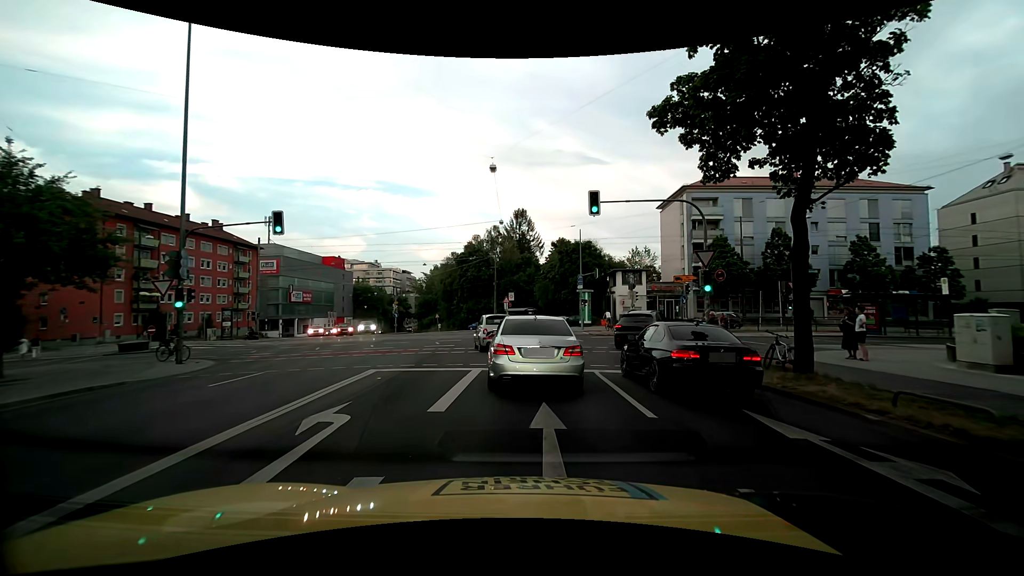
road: primary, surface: asphalt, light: Day
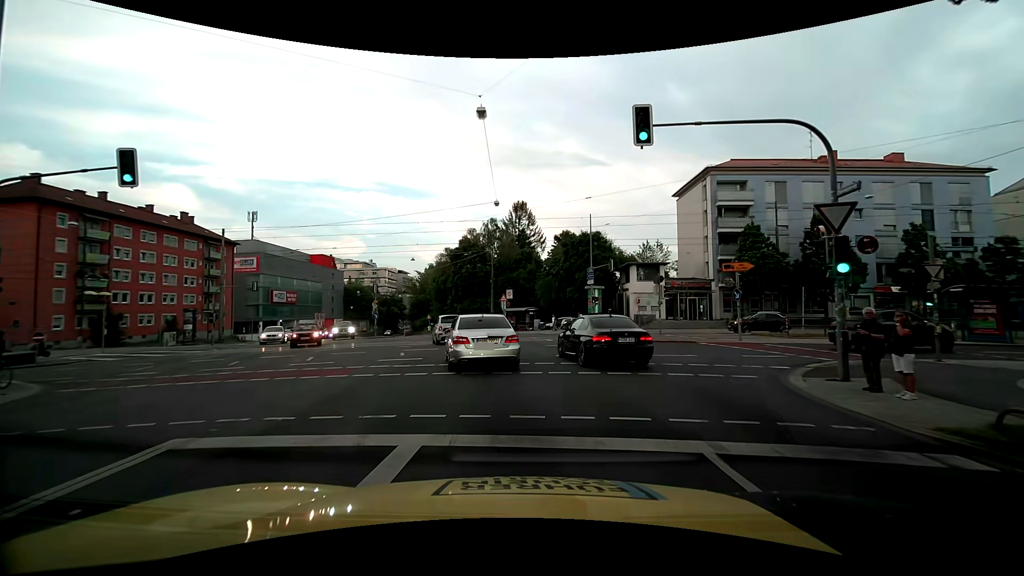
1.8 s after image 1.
(+0.1, +8.3) m; +1°
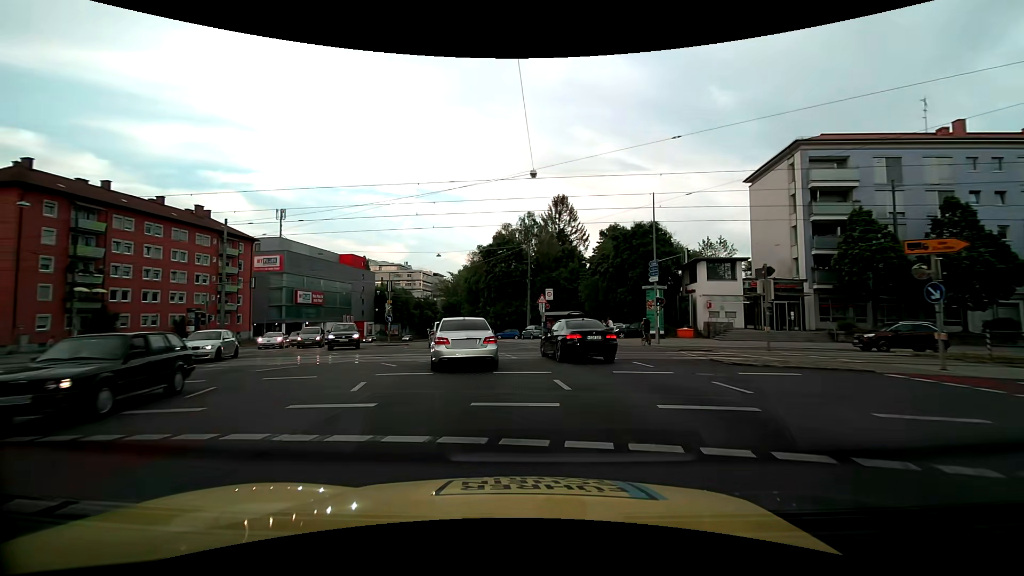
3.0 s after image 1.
(-0.3, +9.1) m; -5°
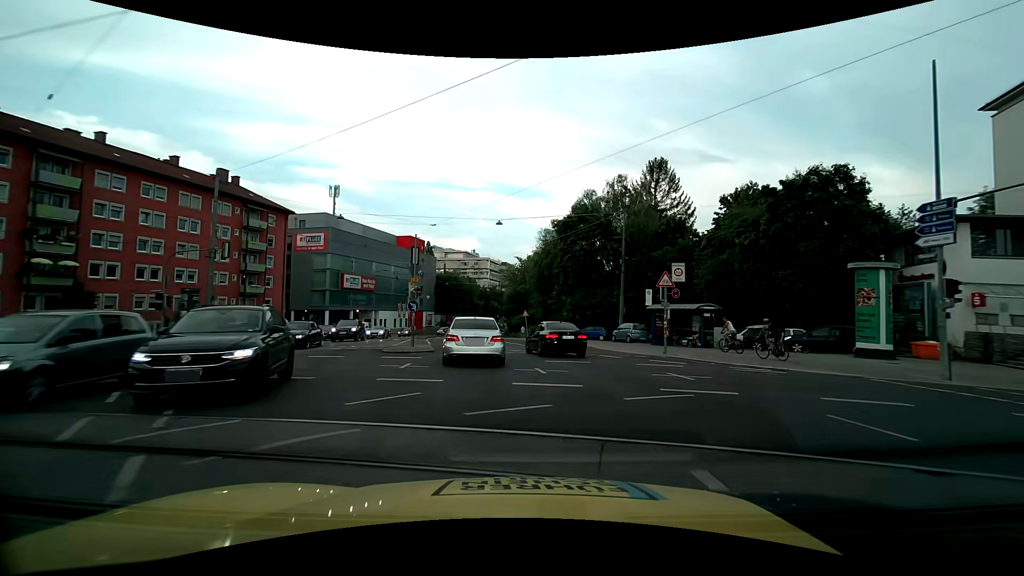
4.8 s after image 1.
(-1.4, +16.5) m; -8°
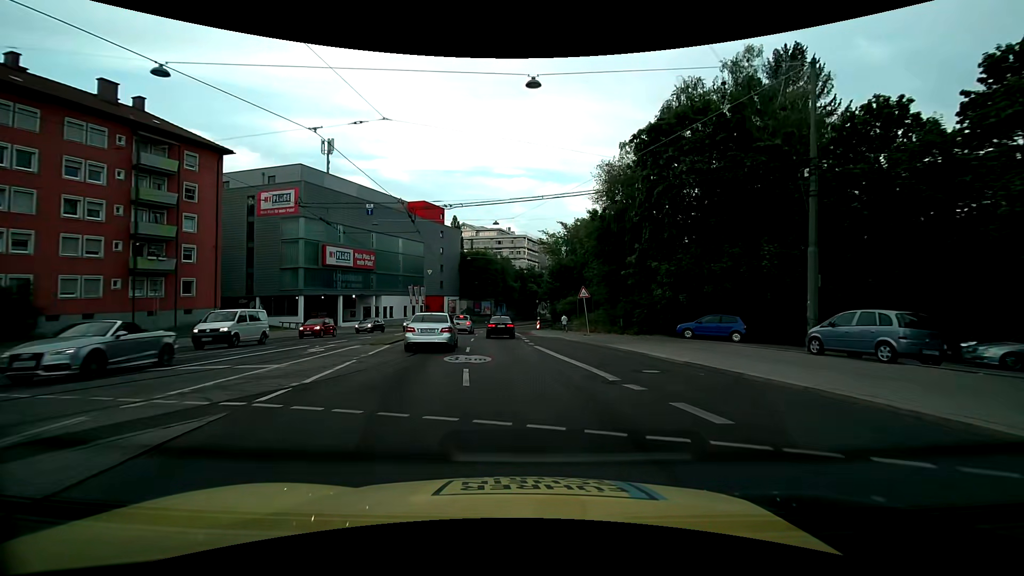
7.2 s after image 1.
(-0.9, +24.0) m; -4°
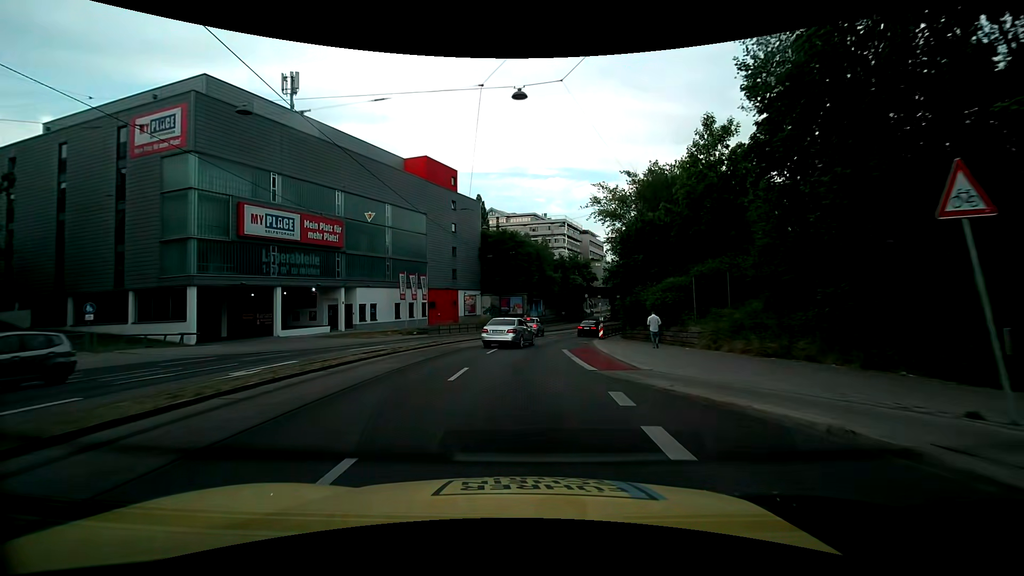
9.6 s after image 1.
(-1.0, +26.0) m; -5°
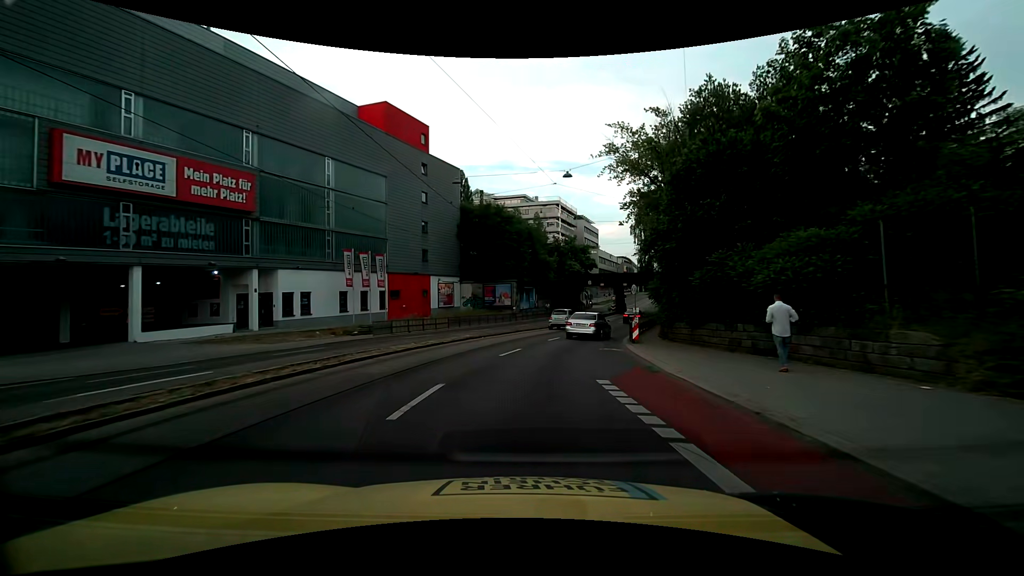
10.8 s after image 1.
(+0.1, +13.7) m; +2°
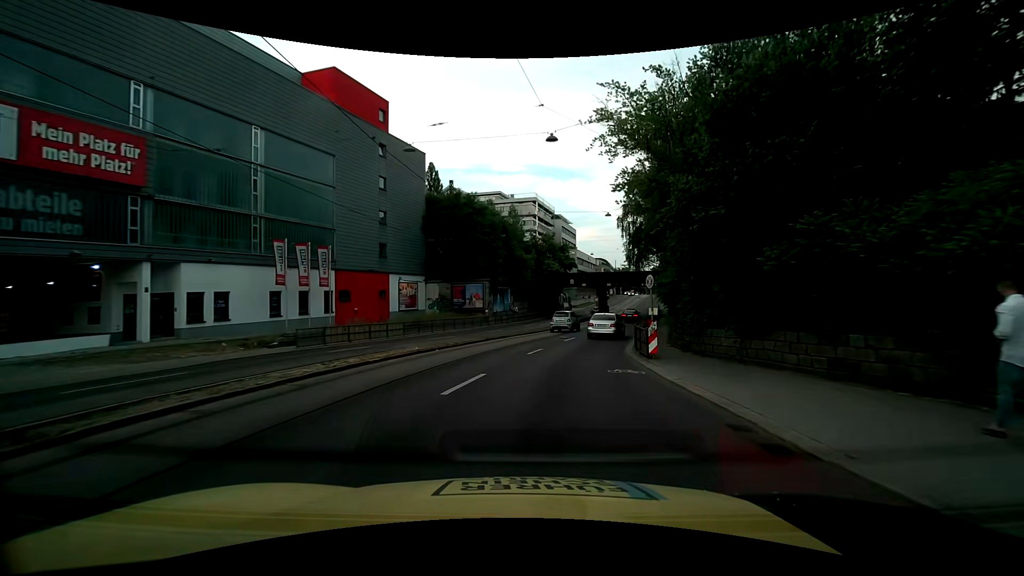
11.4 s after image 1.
(+0.1, +7.0) m; +2°
(0, +10) (+2, +20) (+4, +30) (+7, +39) (+10, +49) (+13, +58) (+16, +68) (+18, +78) (+21, +87) (+24, +97) m
